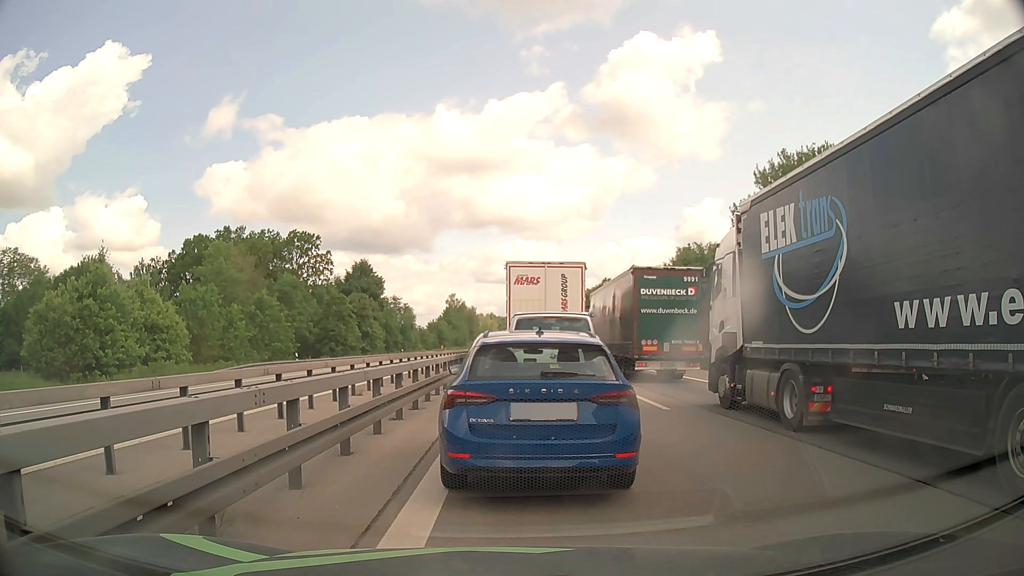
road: motorway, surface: asphalt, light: Day
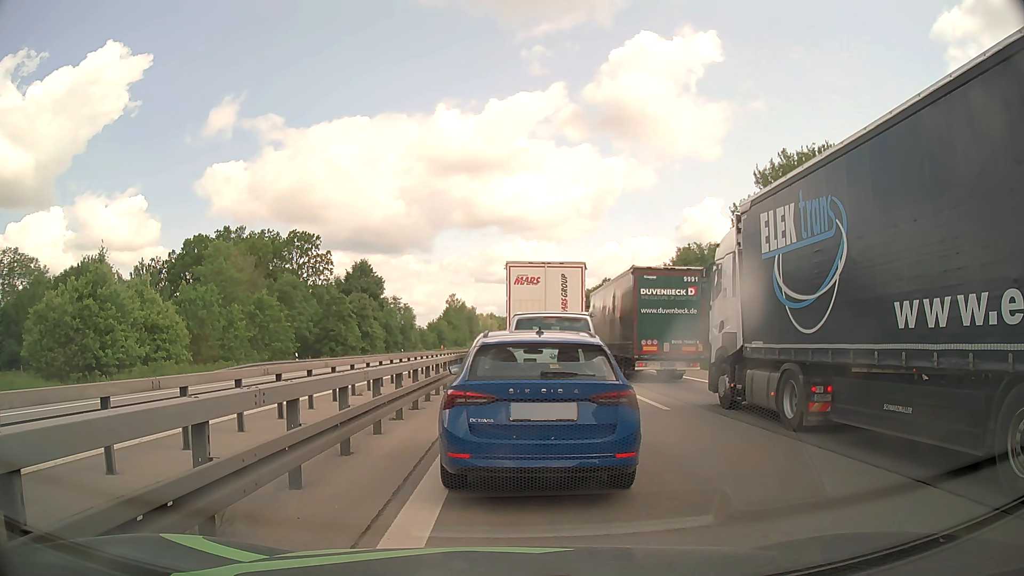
(0.0, 0.0) m; 0°
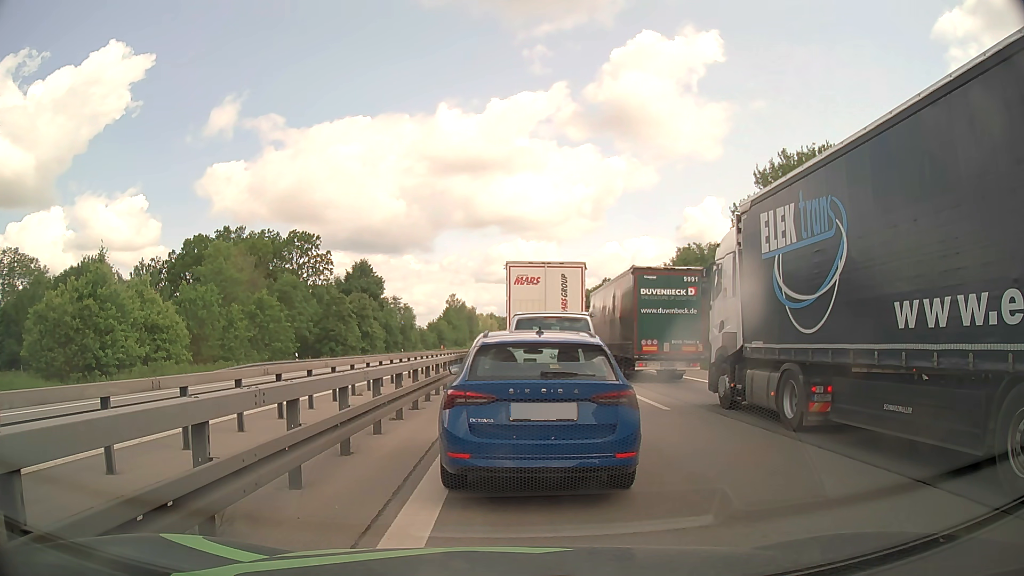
(0.0, 0.0) m; 0°
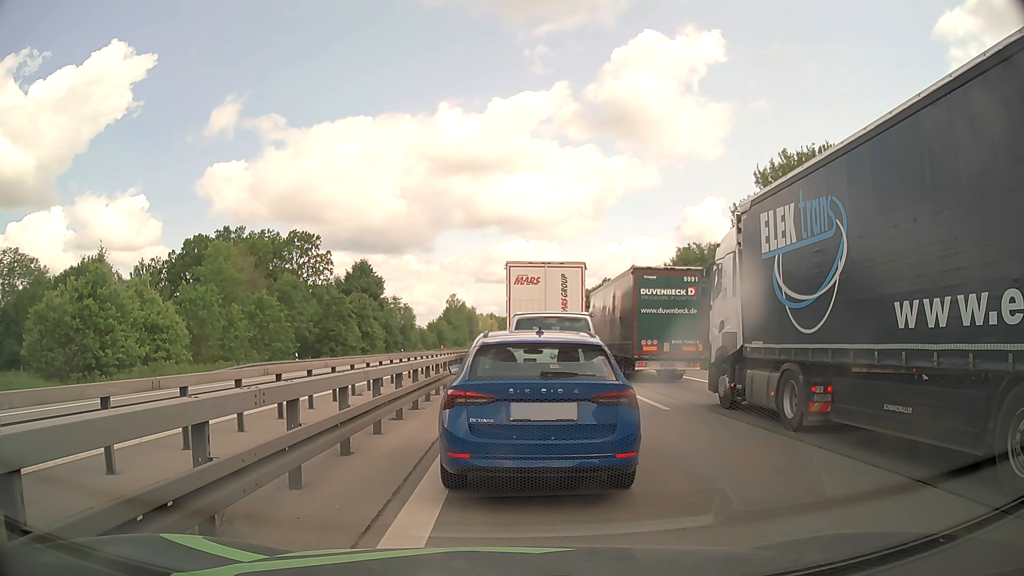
(0.0, 0.0) m; 0°
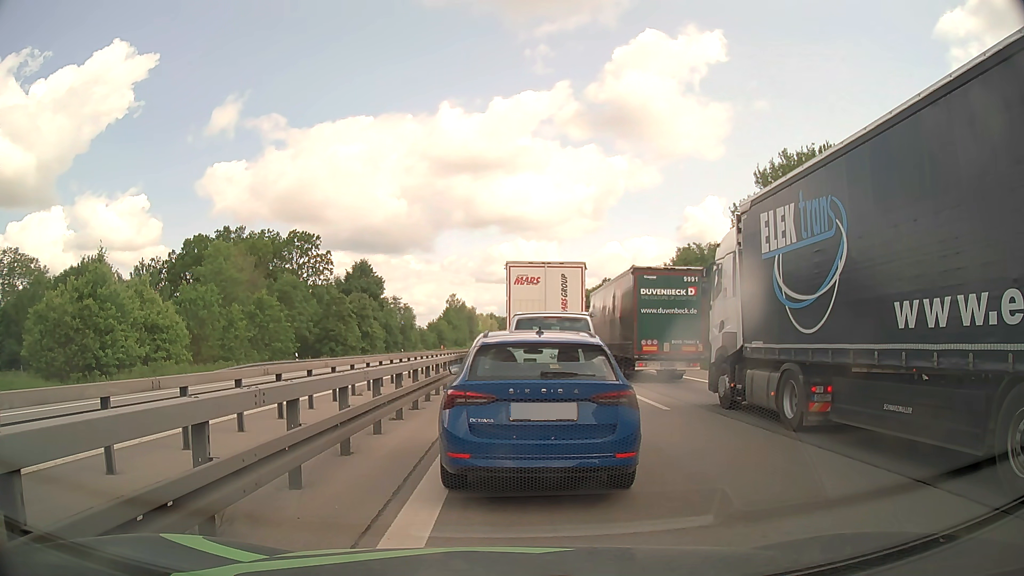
(0.0, 0.0) m; 0°
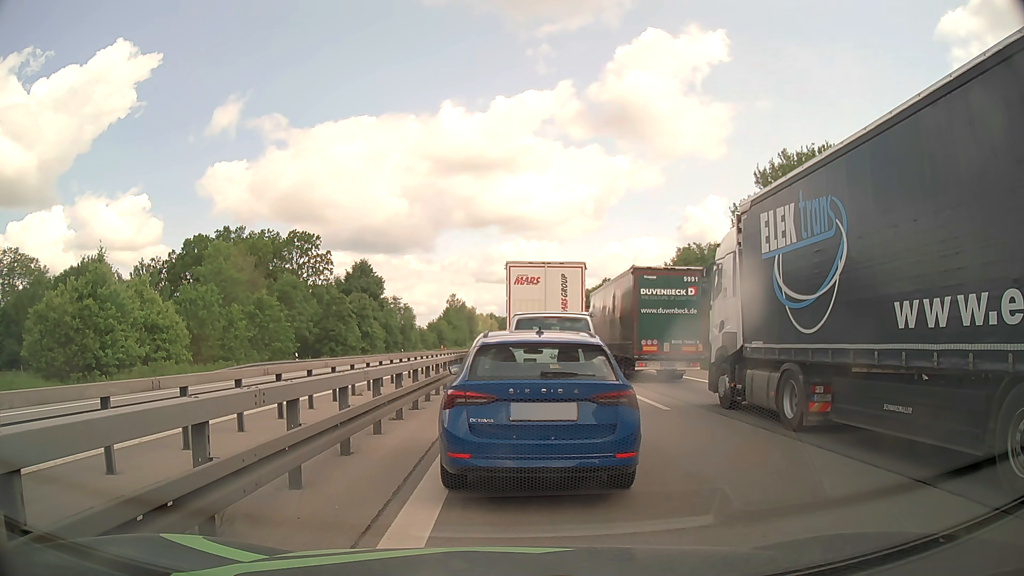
(0.0, 0.0) m; 0°
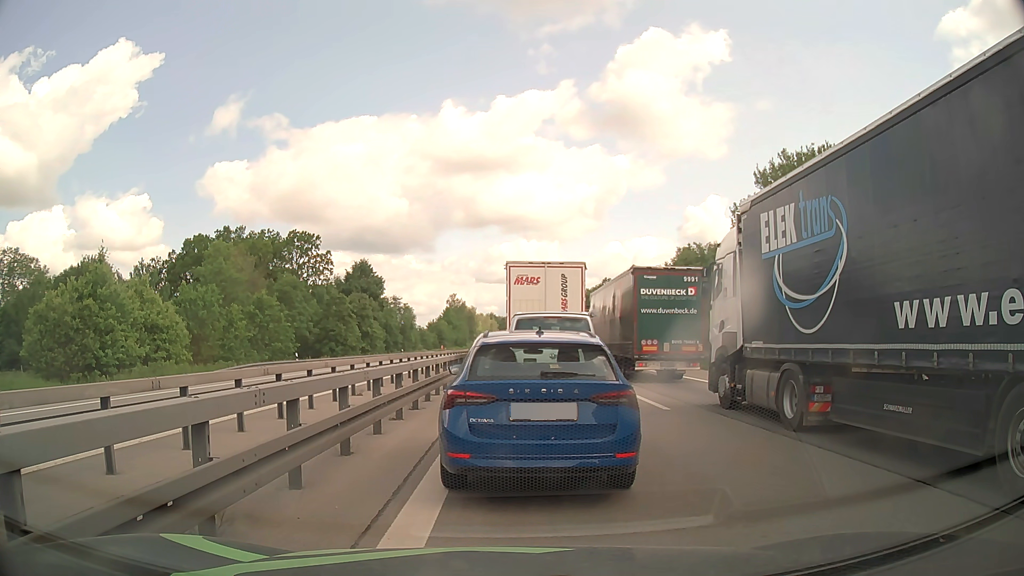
(0.0, 0.0) m; 0°
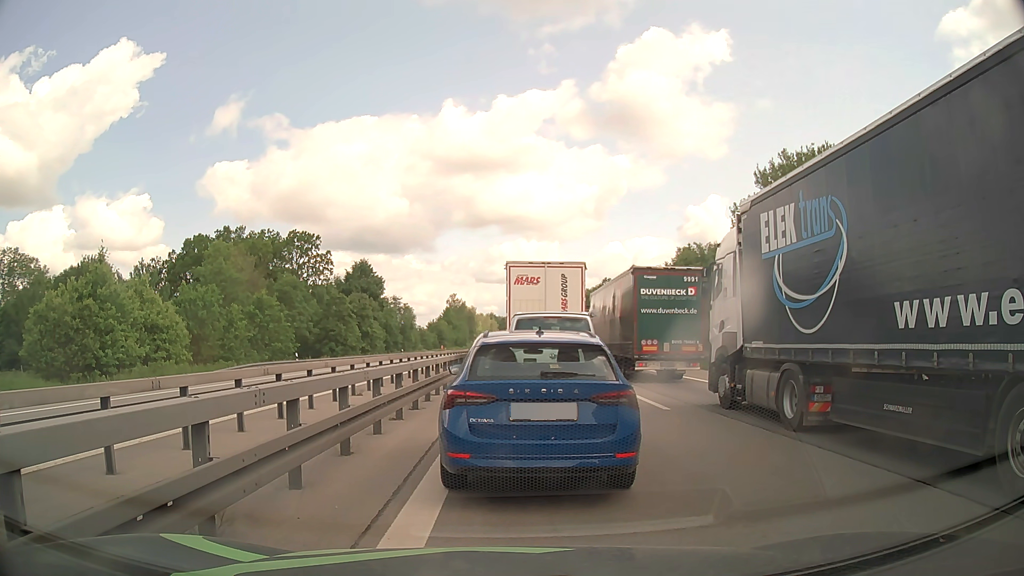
(0.0, 0.0) m; 0°
